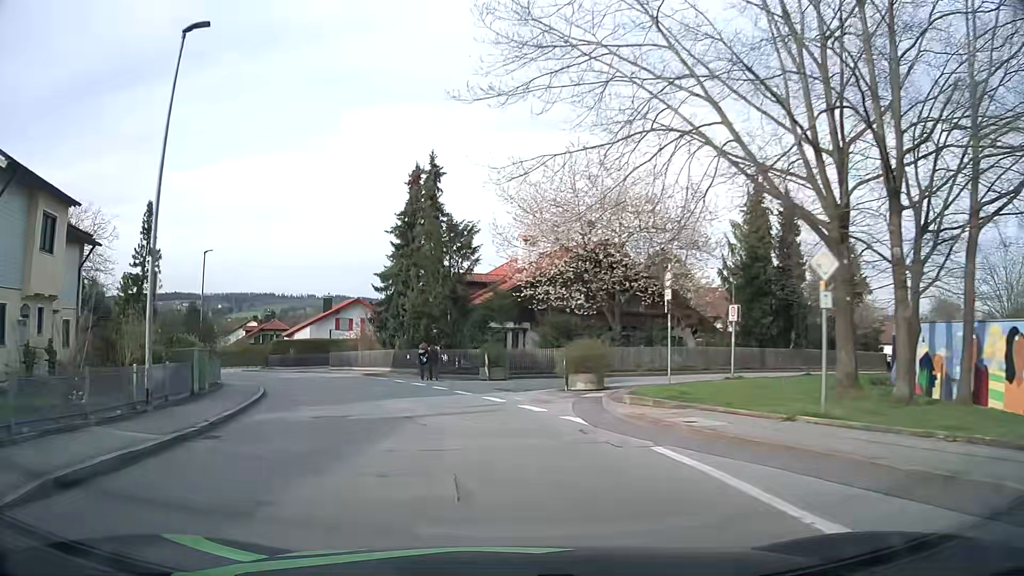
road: unclassified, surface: asphalt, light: Day
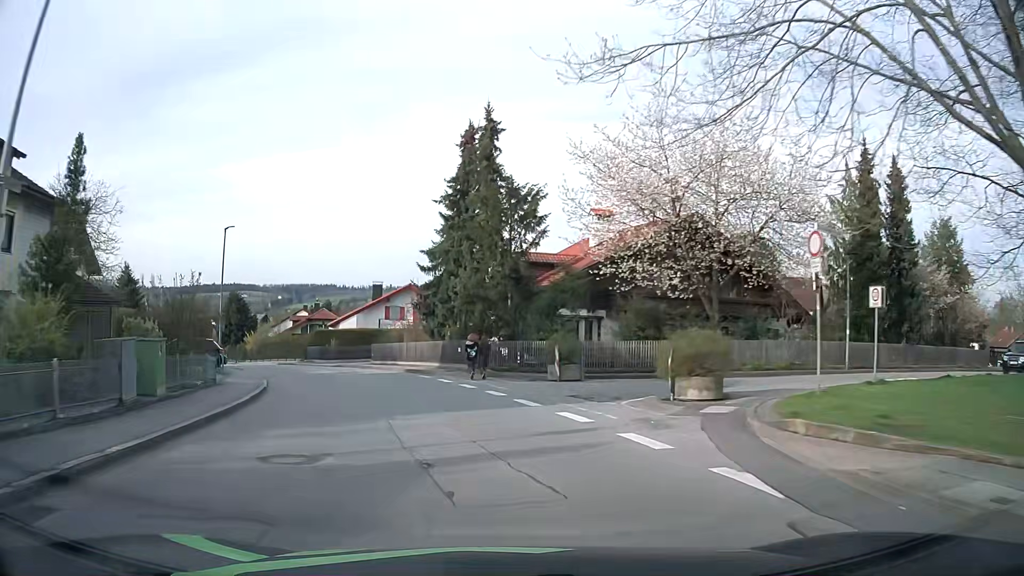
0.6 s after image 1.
(-0.3, +6.4) m; -5°
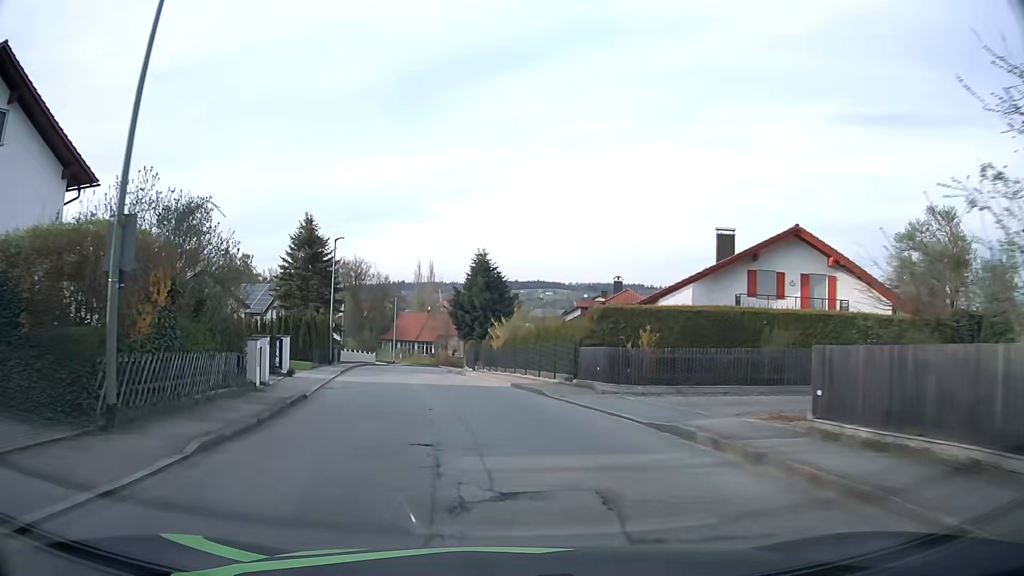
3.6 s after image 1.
(-7.4, +31.2) m; -25°
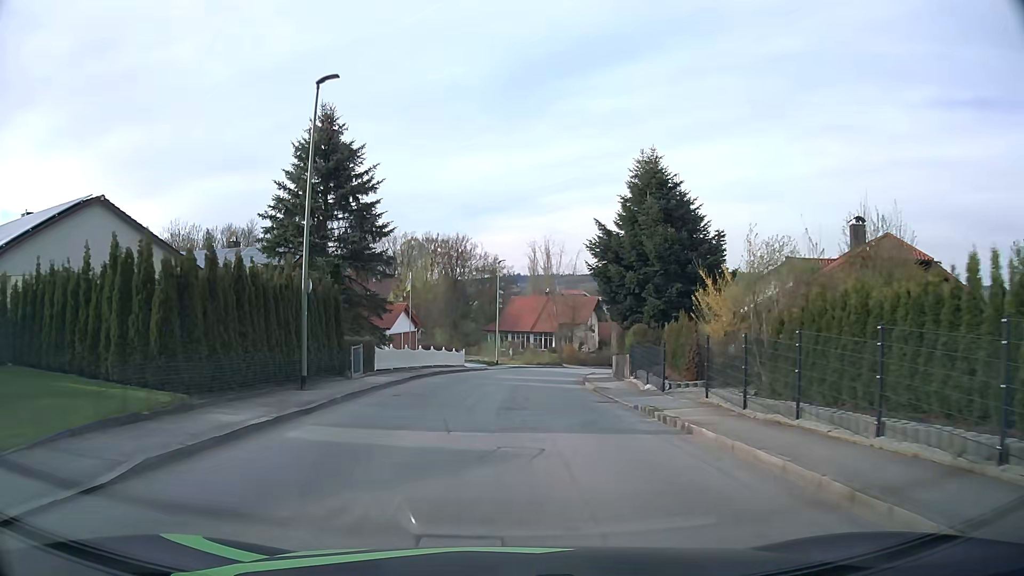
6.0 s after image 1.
(-3.2, +26.5) m; -10°
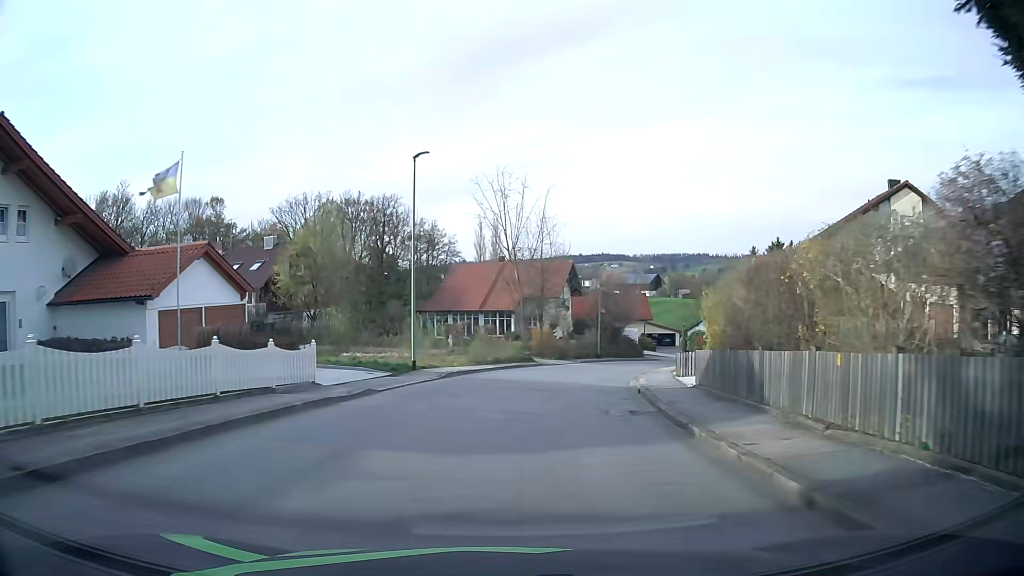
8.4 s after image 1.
(+0.5, +27.5) m; +4°
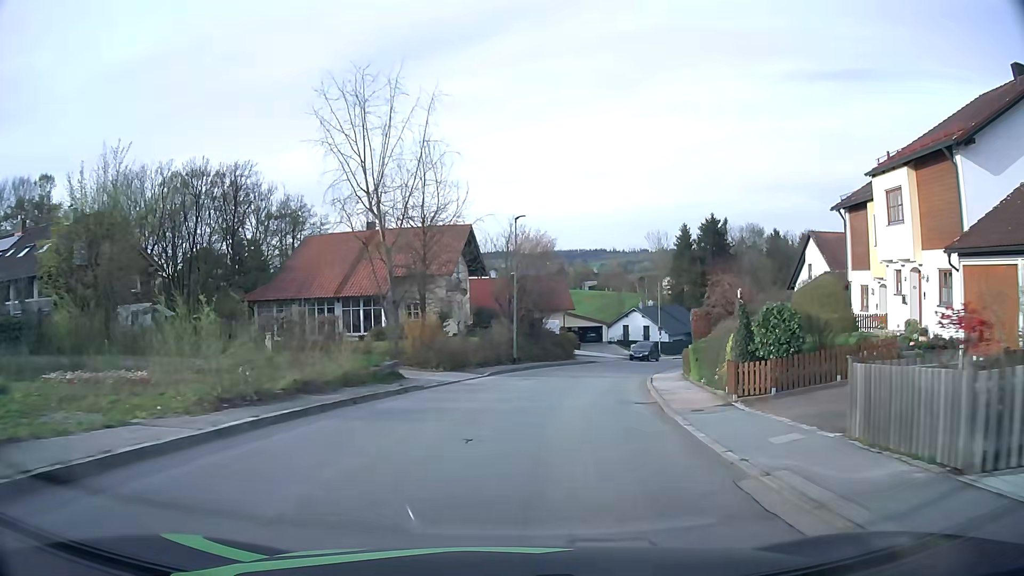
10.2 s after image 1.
(+1.6, +21.2) m; +9°
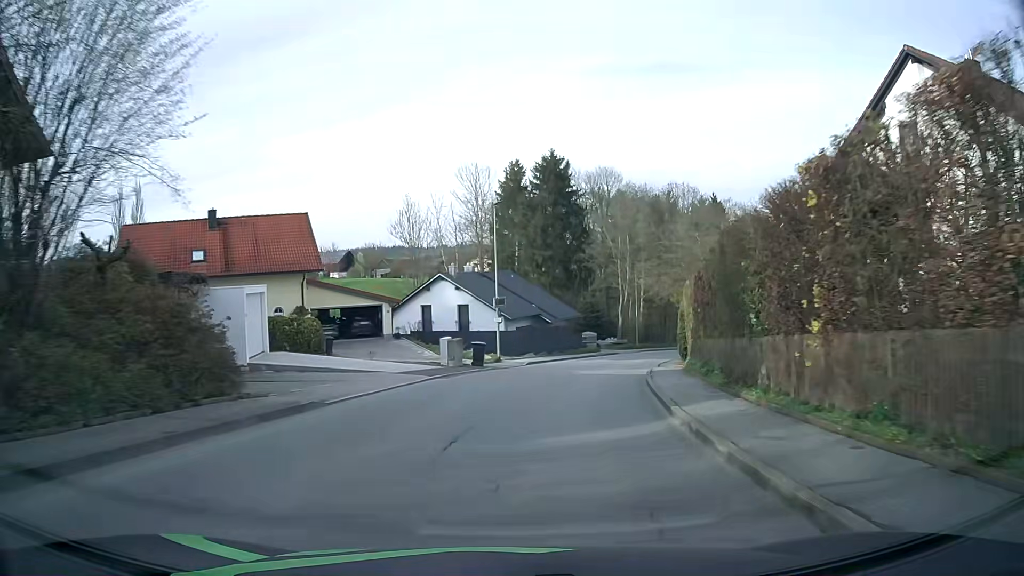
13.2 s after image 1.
(+6.2, +36.9) m; +18°
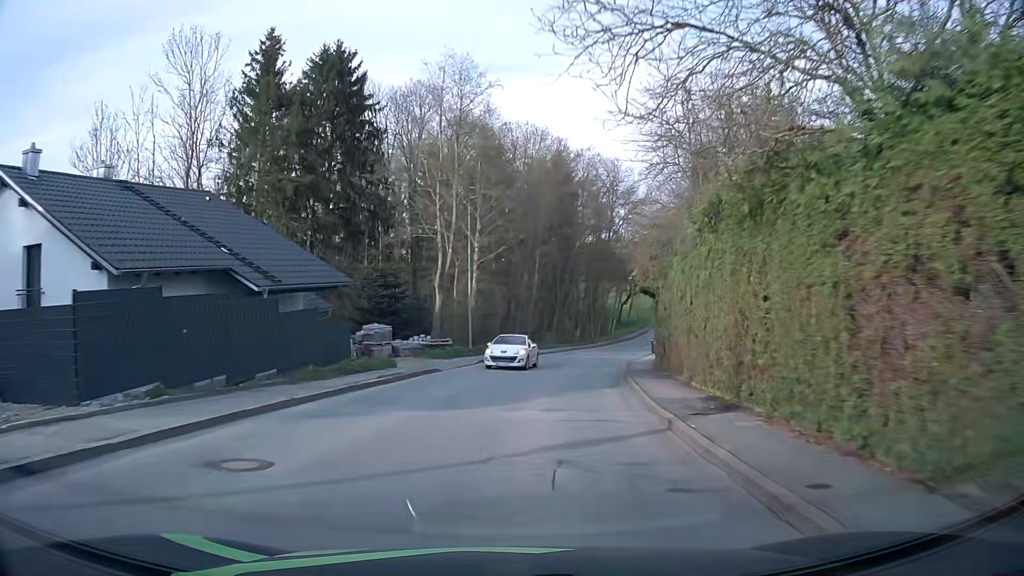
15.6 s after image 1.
(+4.2, +31.8) m; +16°
(0, +10) (+1, +20) (+3, +30) (+5, +40) (+8, +49) (+11, +59) (+14, +68) (+17, +78) (+21, +87) (+24, +97) m
